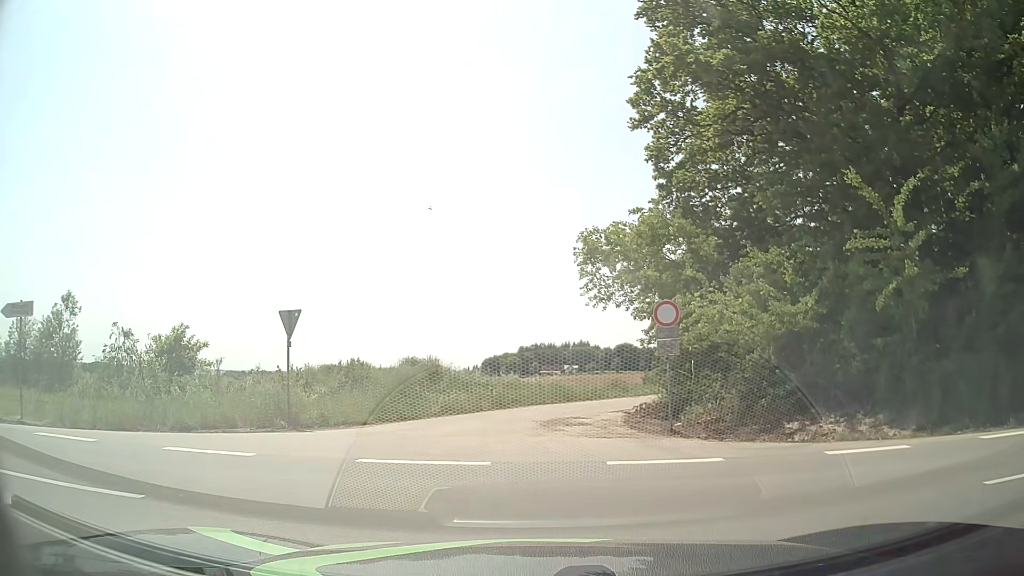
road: service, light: Day
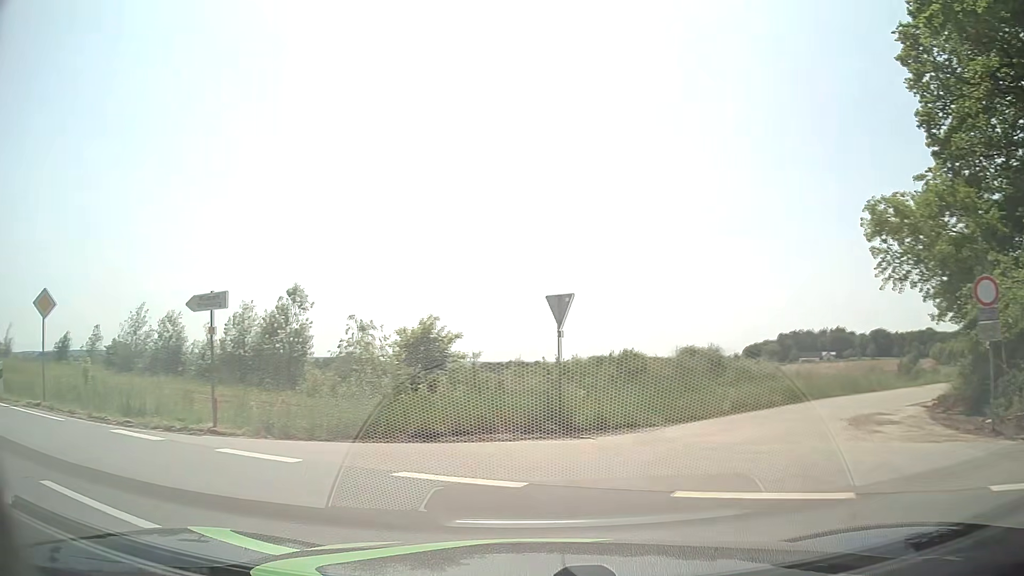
(-0.6, +2.8) m; -26°
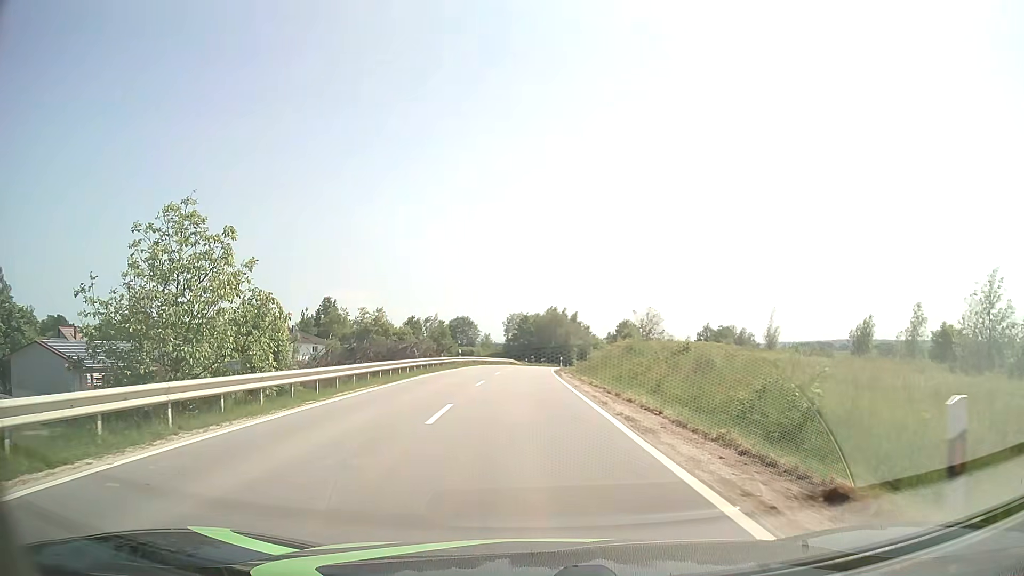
(-11.4, +11.5) m; -66°
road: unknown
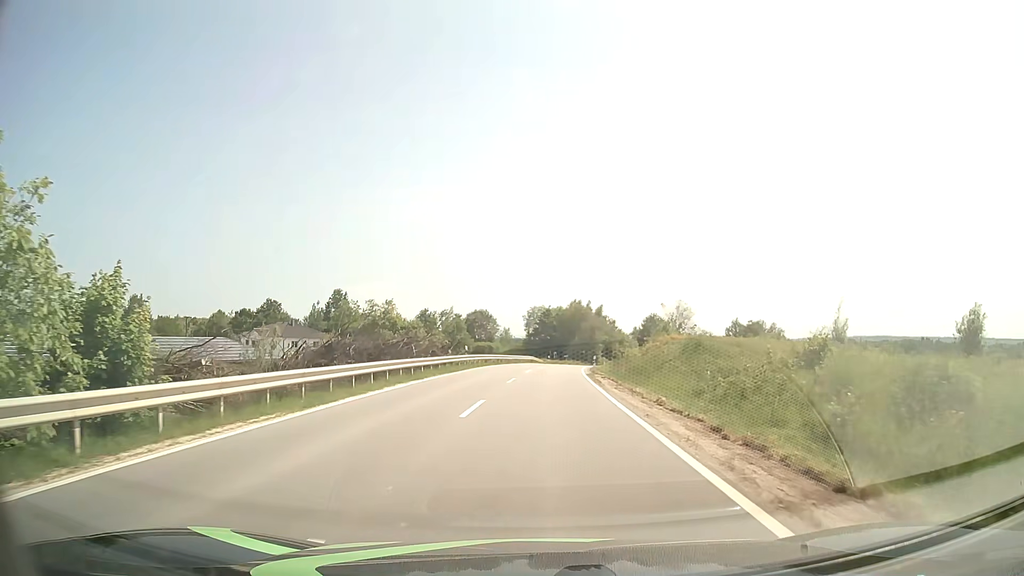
(-0.3, +11.4) m; -2°
(0, +10) (0, +20) (+1, +30) (+1, +40) (+2, +50) (+3, +60) (+4, +70) (+5, +80) (+7, +90) (+9, +99) m
